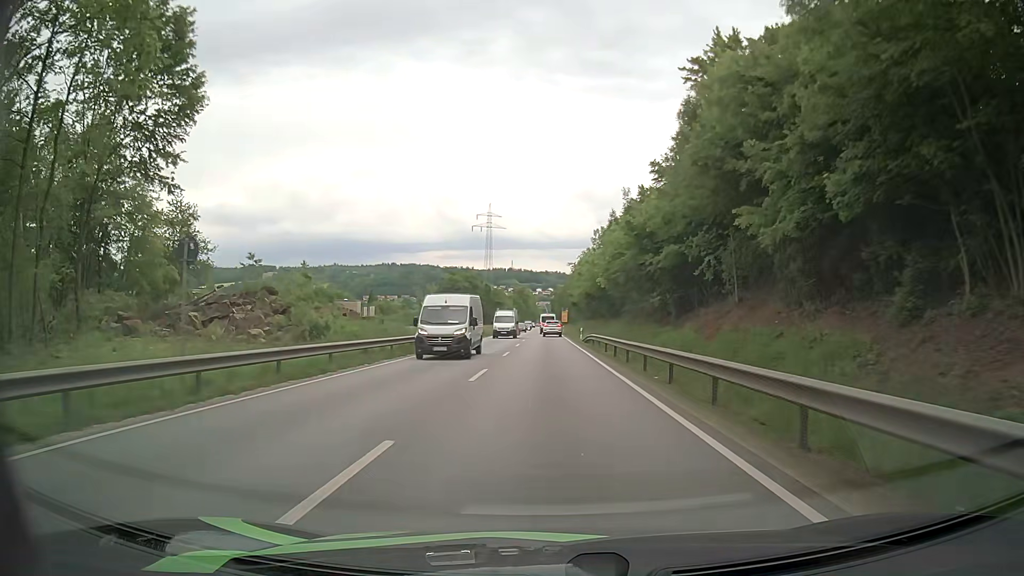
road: primary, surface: asphalt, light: Day
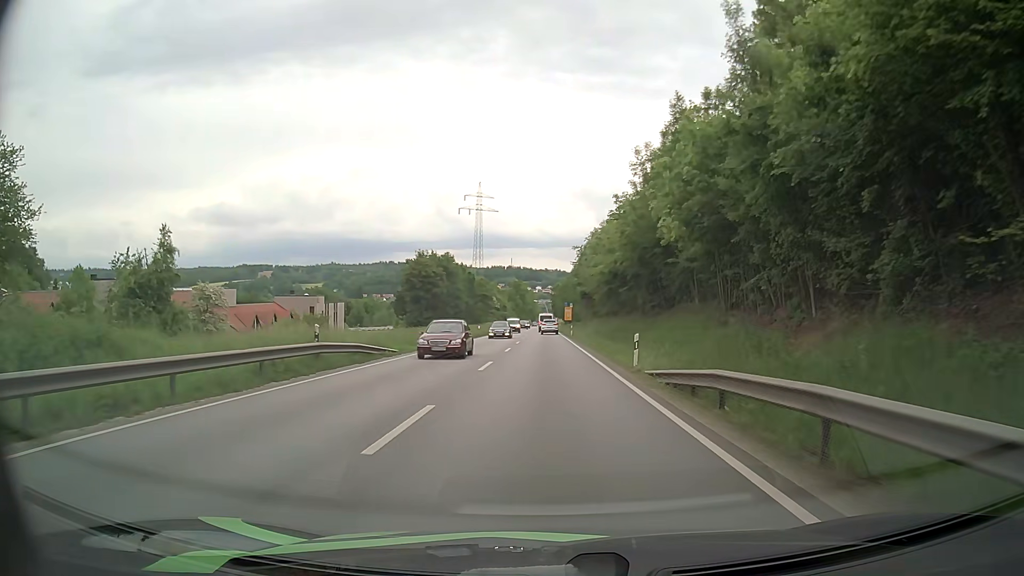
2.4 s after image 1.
(-0.1, +32.9) m; 0°
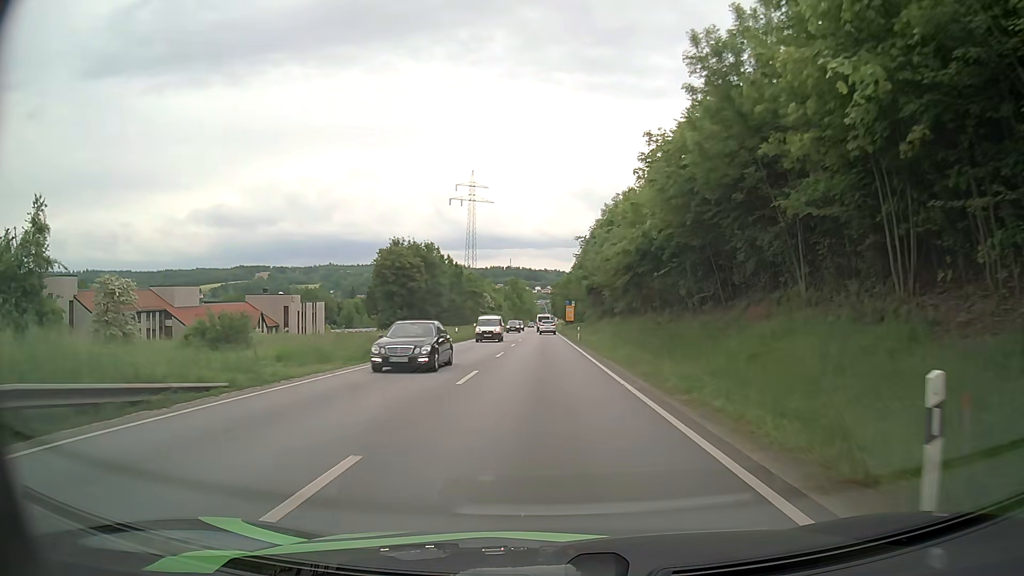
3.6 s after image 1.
(0.0, +16.1) m; 0°
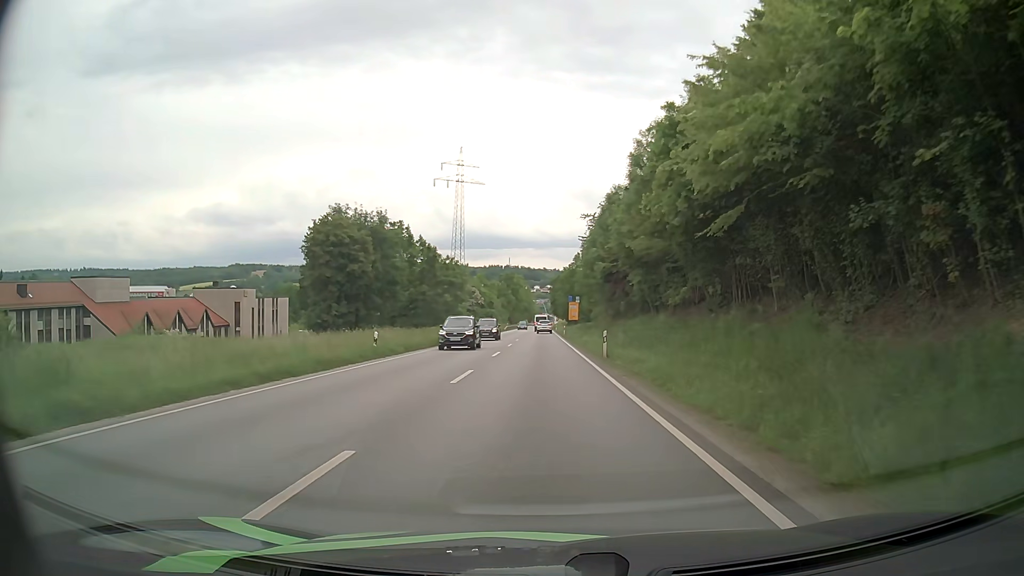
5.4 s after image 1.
(0.0, +23.8) m; 0°
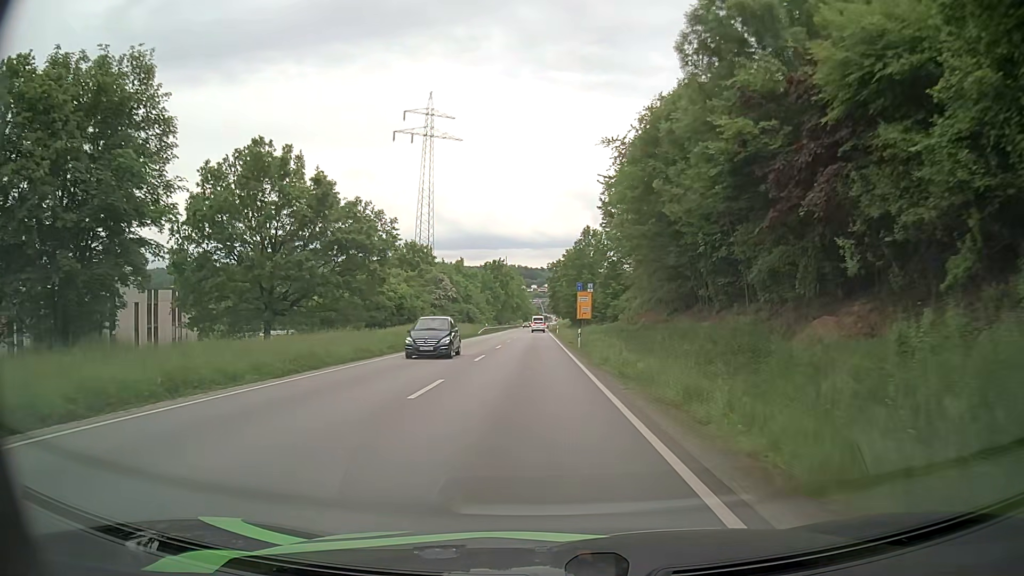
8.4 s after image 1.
(0.0, +39.1) m; 0°
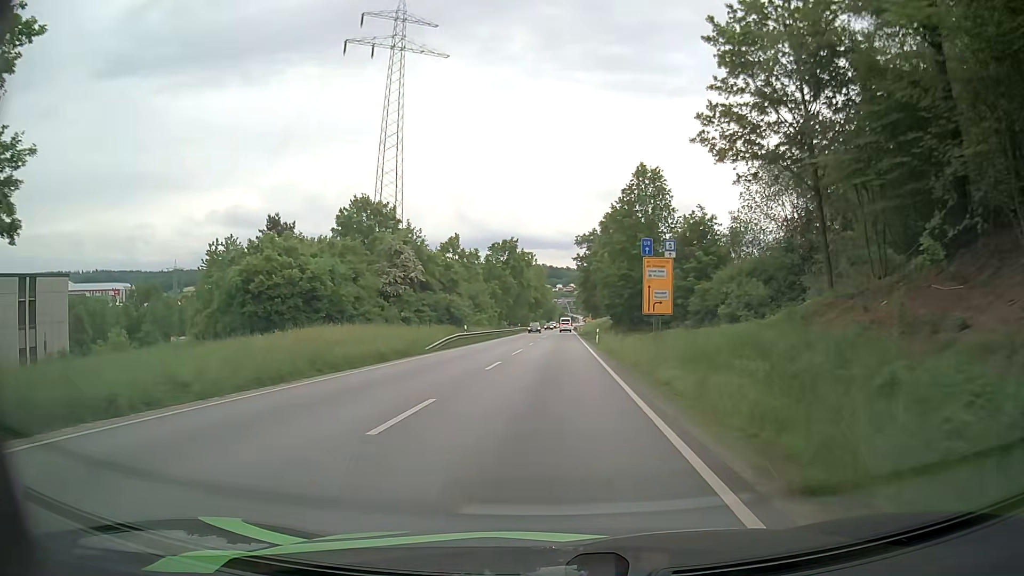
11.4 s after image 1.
(-0.4, +40.0) m; -2°
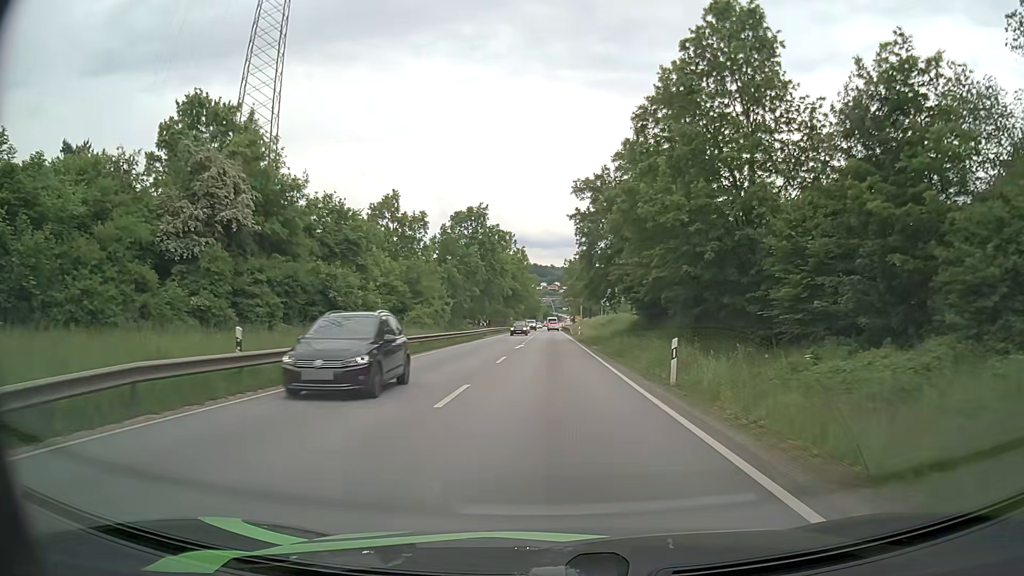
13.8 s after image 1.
(0.0, +33.1) m; +1°
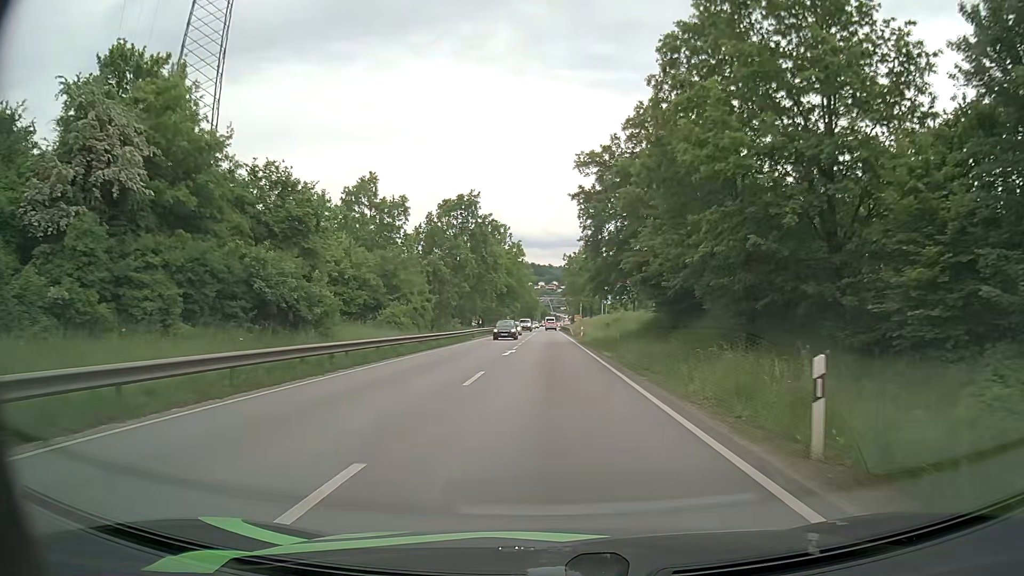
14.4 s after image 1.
(0.0, +8.4) m; 0°
(0, +10) (0, +20) (0, +30) (0, +40) (0, +50) (0, +60) (0, +70) (0, +80) (0, +90) (0, +100) m
